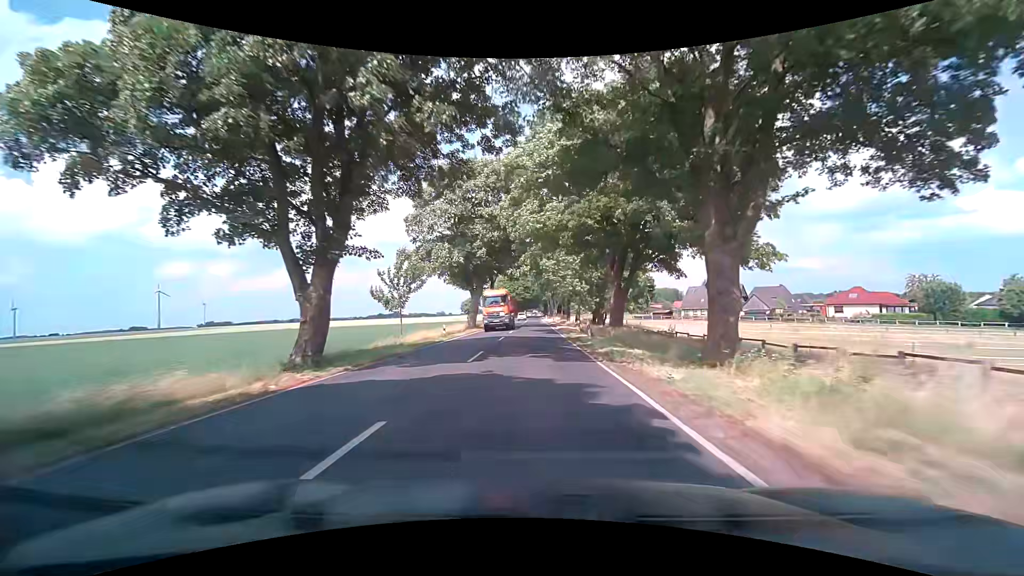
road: secondary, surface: asphalt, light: Day
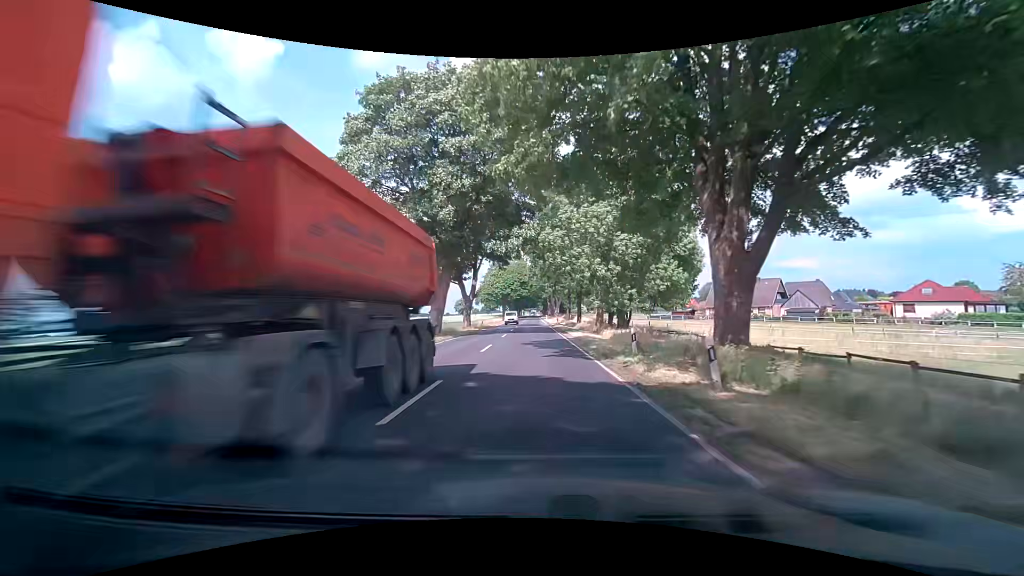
(0.0, +20.4) m; 0°
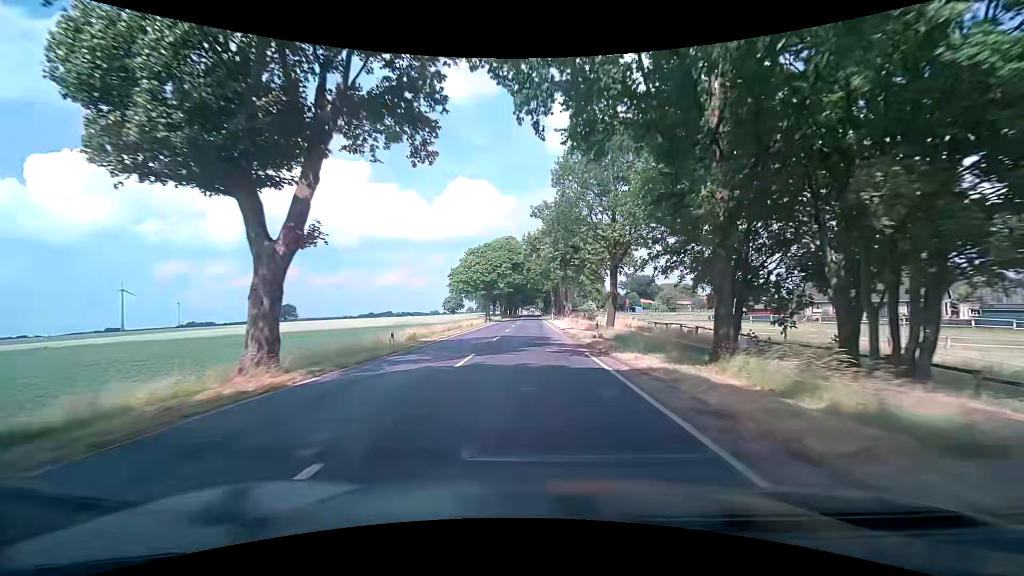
(+0.1, +41.9) m; +1°
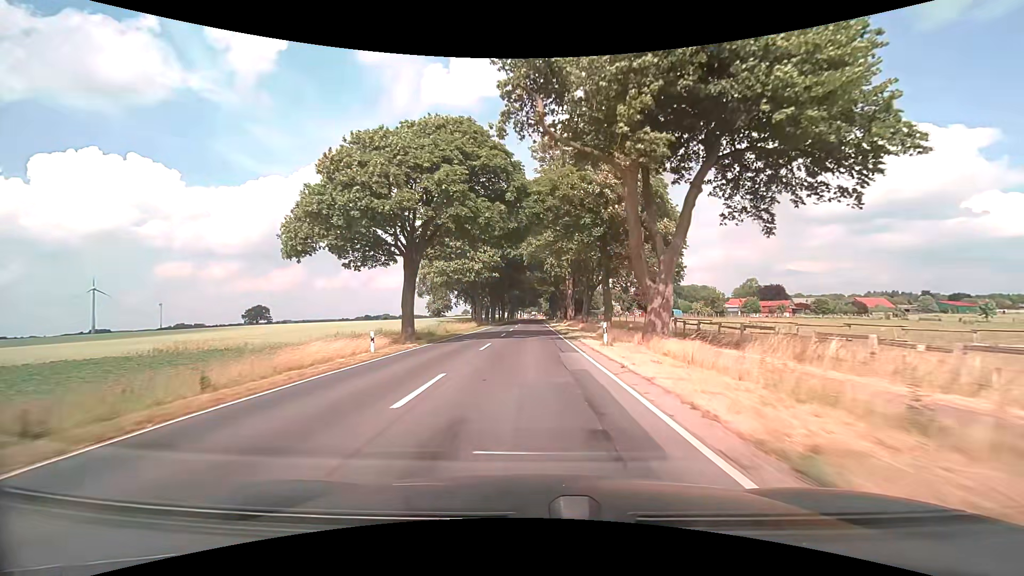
(-0.2, +53.6) m; 0°
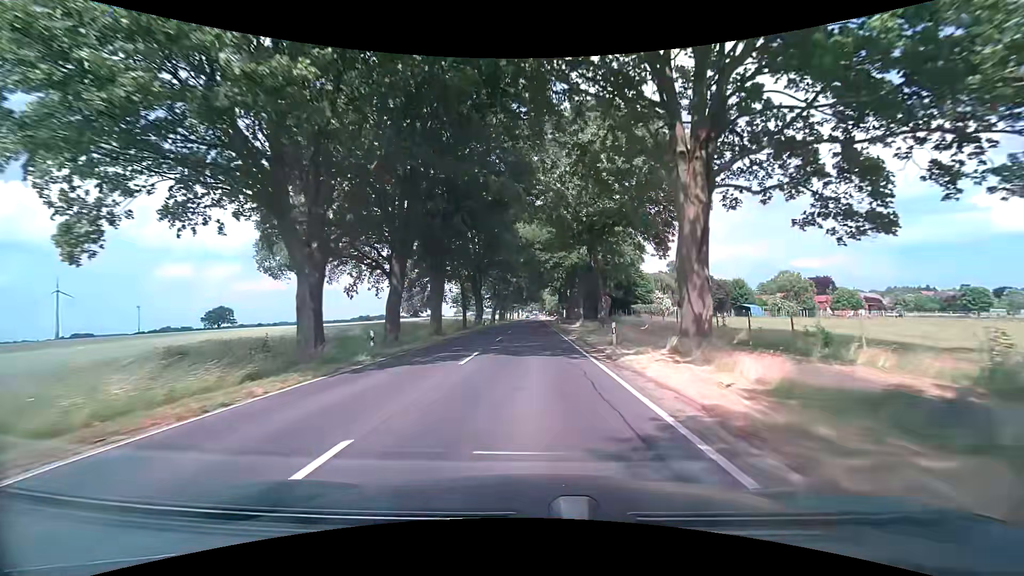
(0.0, +54.1) m; 0°
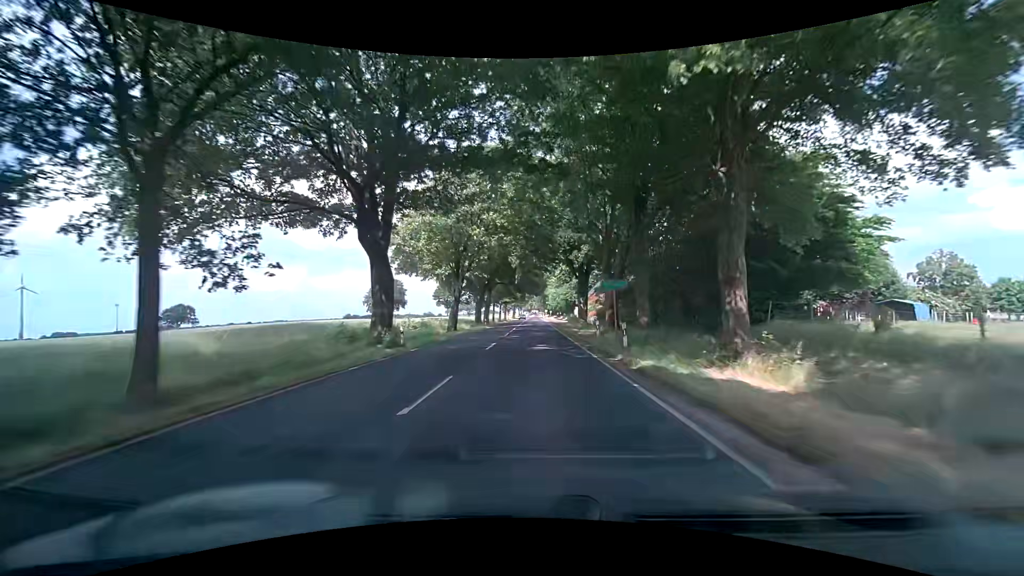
(-0.3, +42.9) m; 0°
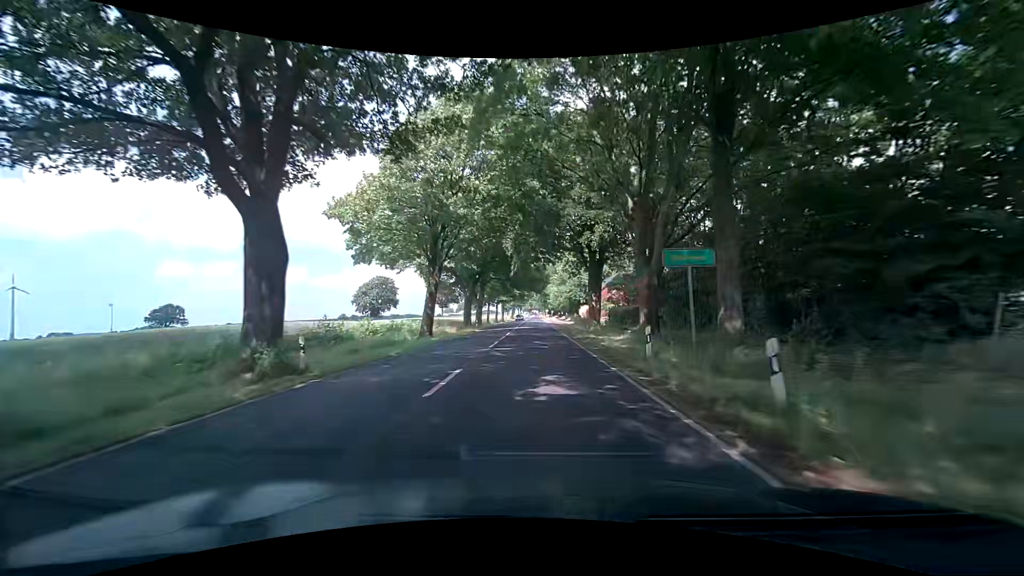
(0.0, +10.6) m; +1°
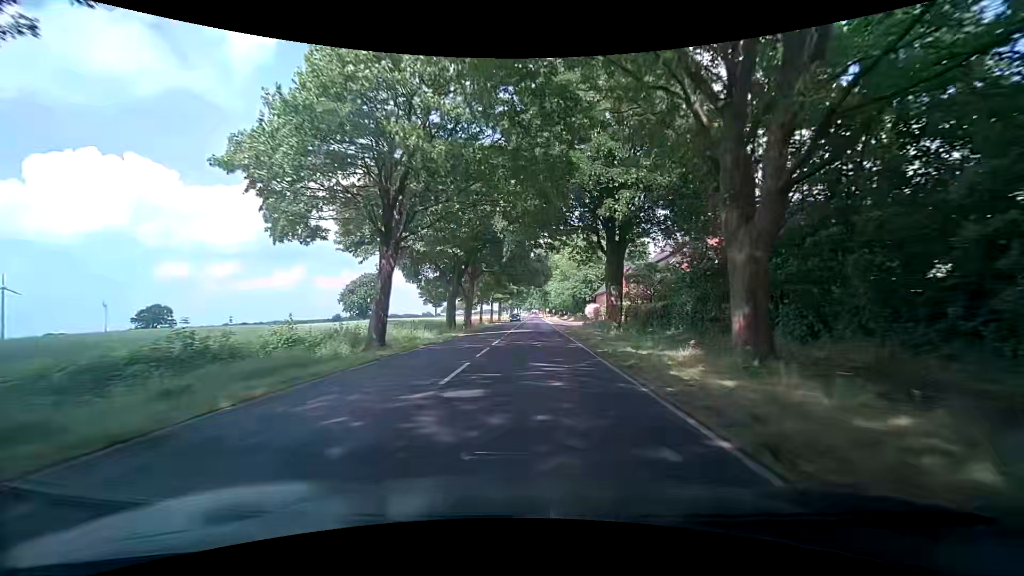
(-0.1, +10.6) m; -1°
(0, +10) (0, +20) (0, +30) (0, +40) (0, +50) (0, +60) (0, +70) (0, +80) (0, +90) (0, +100) m
